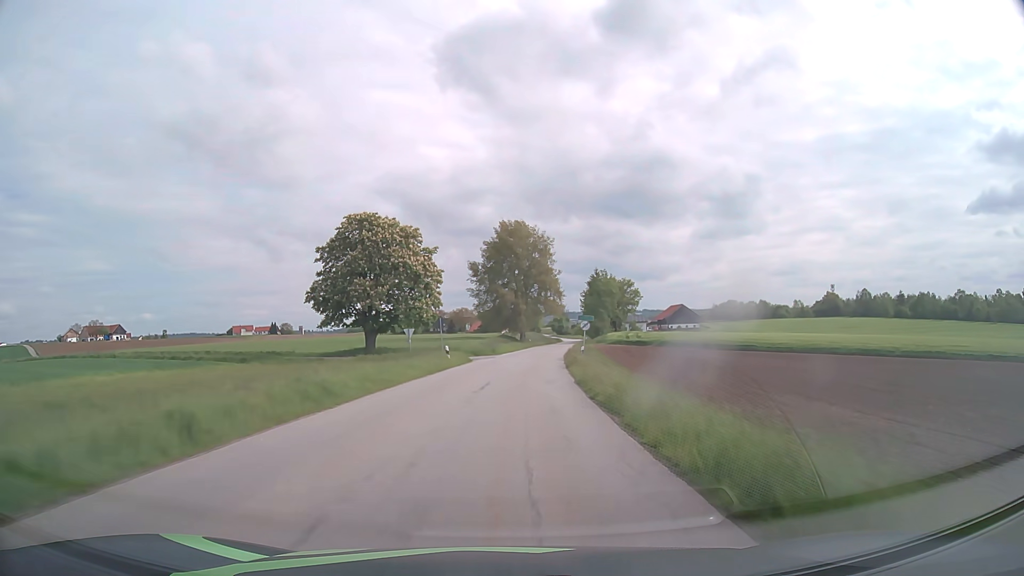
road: tertiary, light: Day
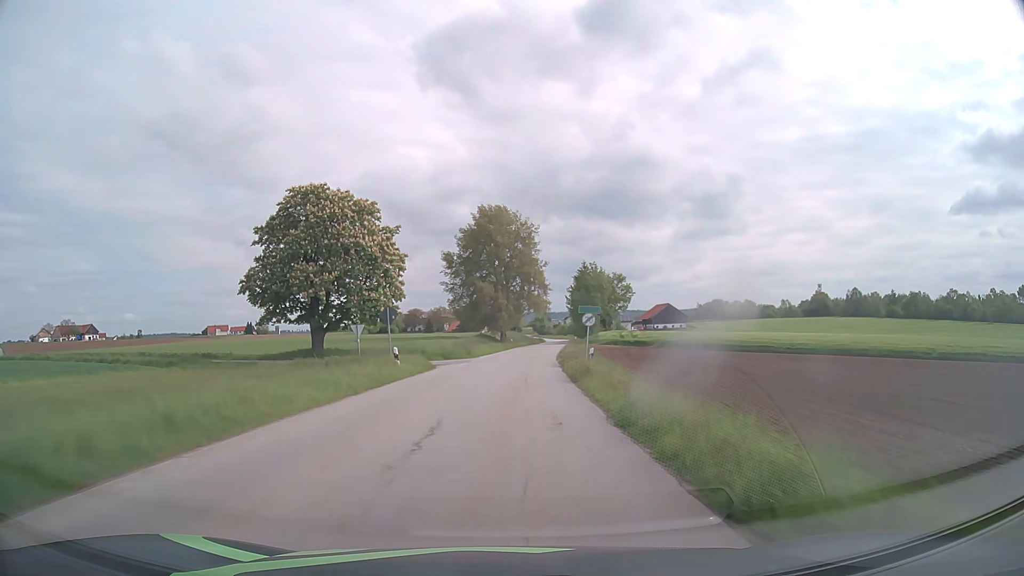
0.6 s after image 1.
(+0.1, +11.0) m; +2°
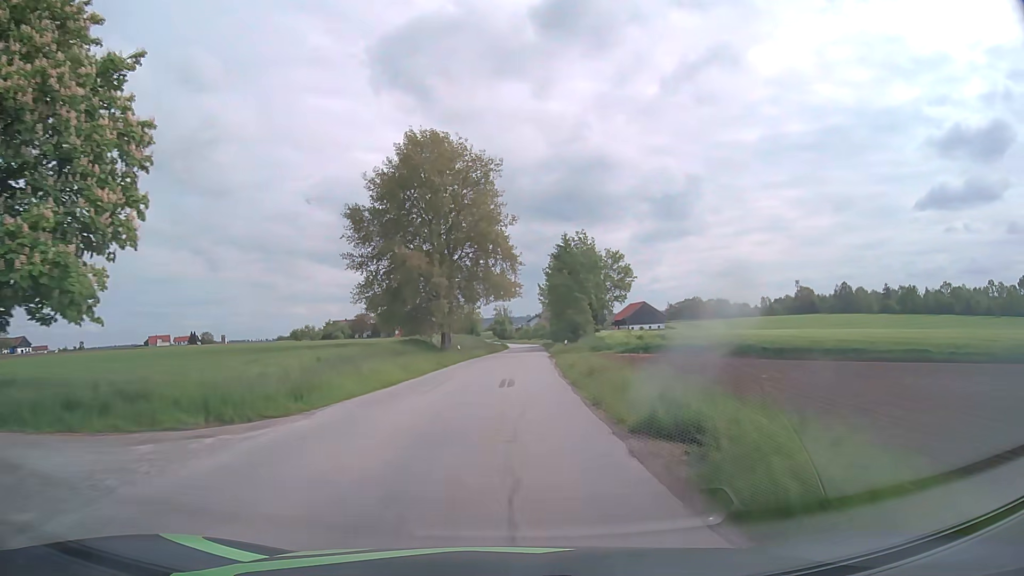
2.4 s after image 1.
(+1.1, +33.0) m; +3°
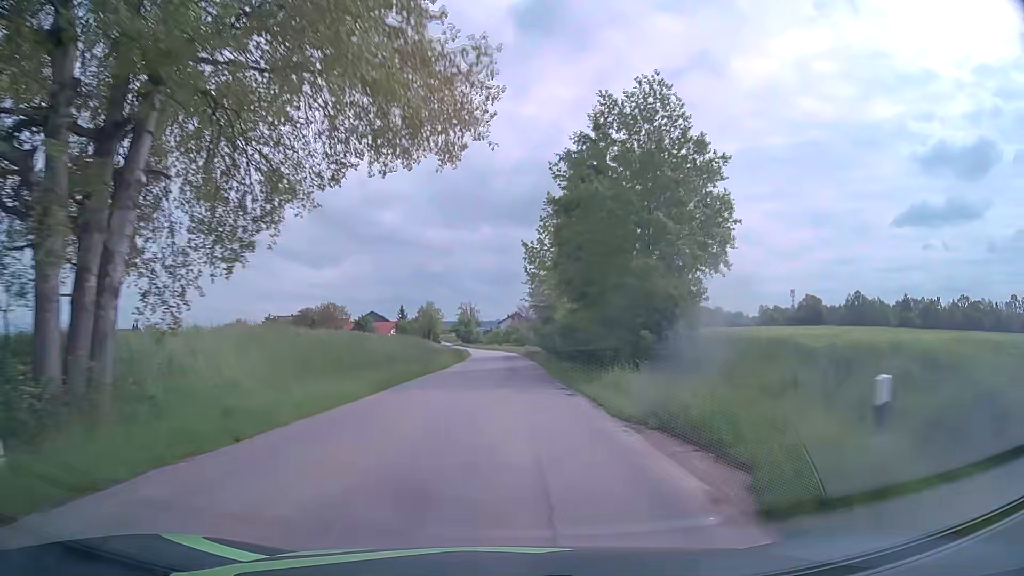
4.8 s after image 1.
(+1.3, +44.1) m; +3°
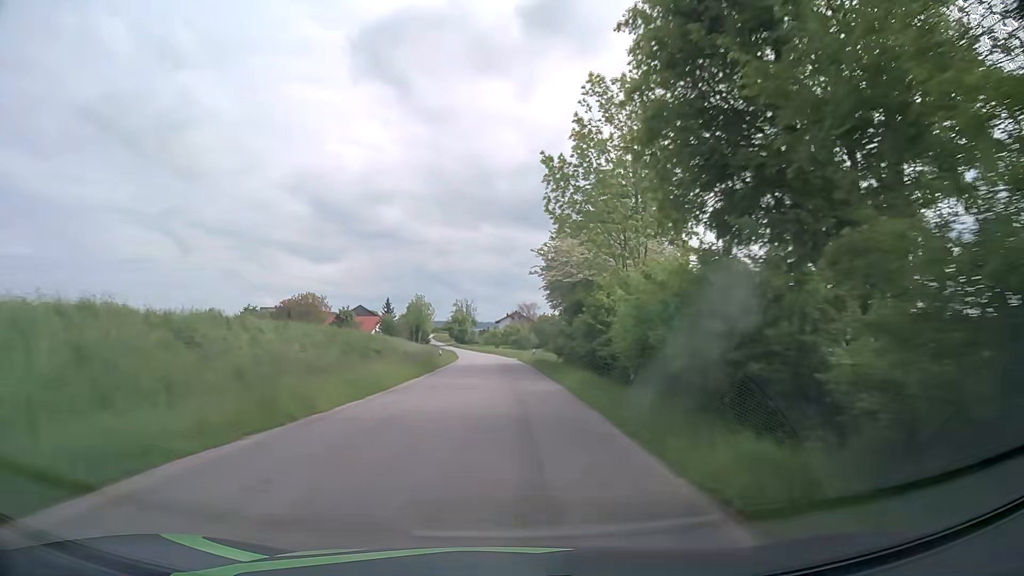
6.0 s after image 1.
(+0.1, +22.3) m; 0°
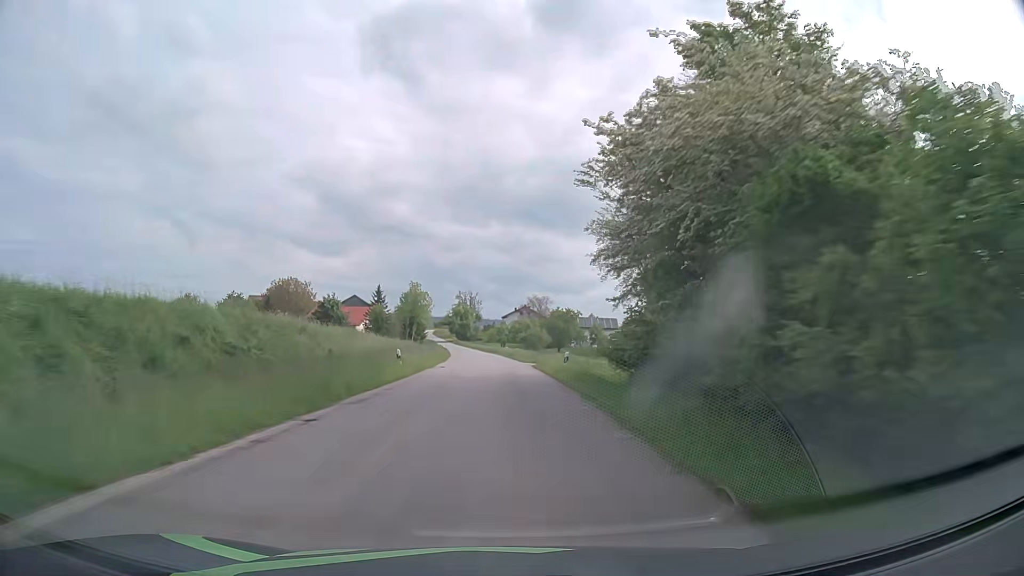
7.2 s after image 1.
(-0.1, +22.5) m; 0°
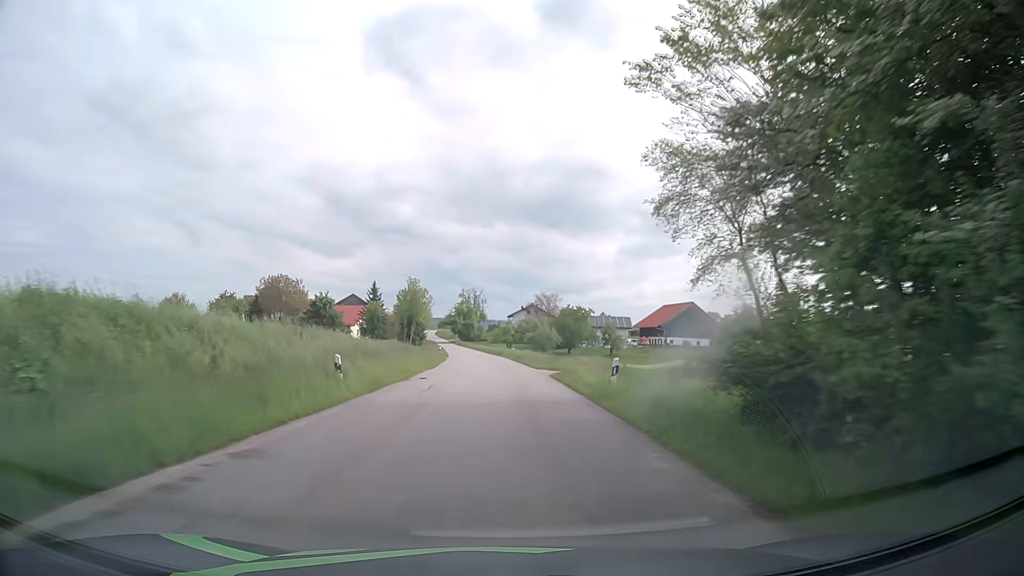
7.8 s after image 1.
(-0.1, +11.3) m; -1°
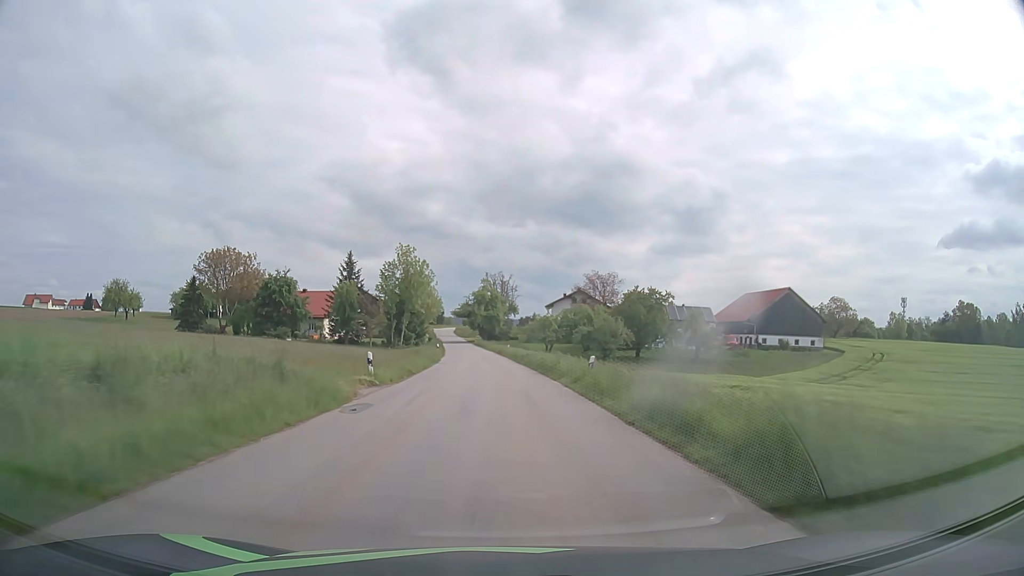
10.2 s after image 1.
(-0.5, +45.3) m; -2°
(0, +10) (0, +20) (-1, +30) (-1, +40) (-2, +50) (-3, +60) (-3, +70) (-4, +80) (-5, +90) (-6, +100) m
